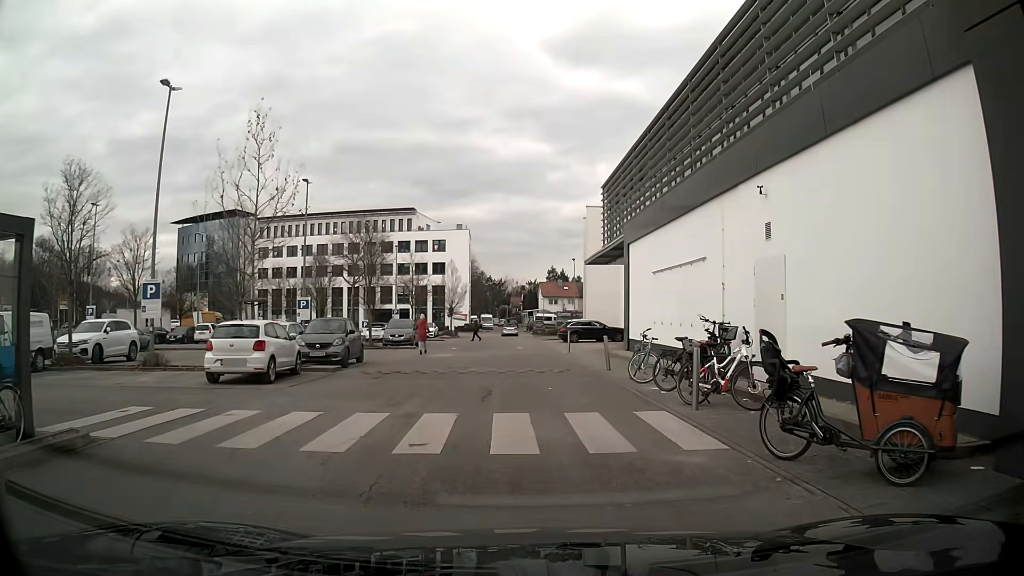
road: residential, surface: asphalt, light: Day
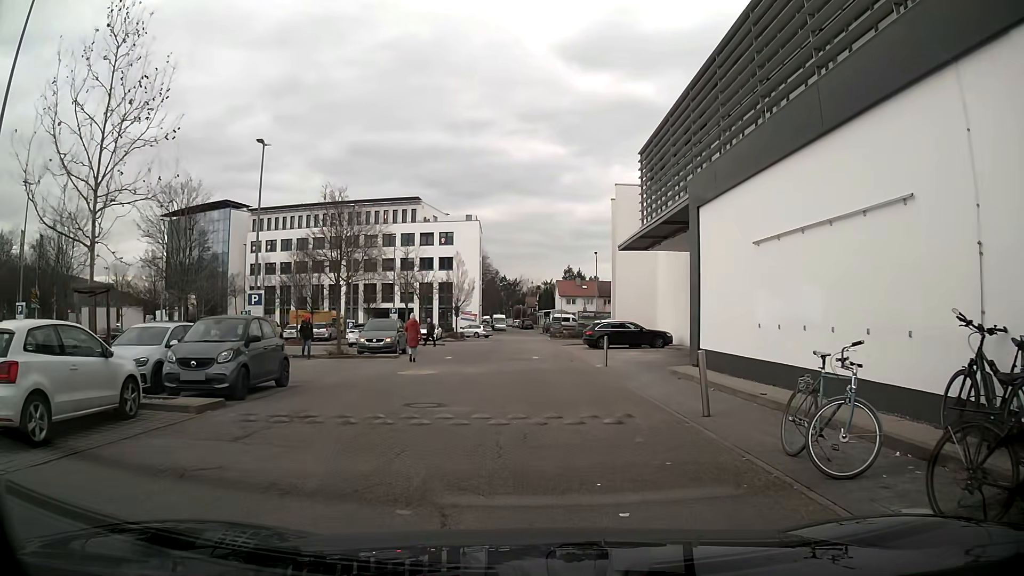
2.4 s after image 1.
(-0.1, +8.8) m; +1°
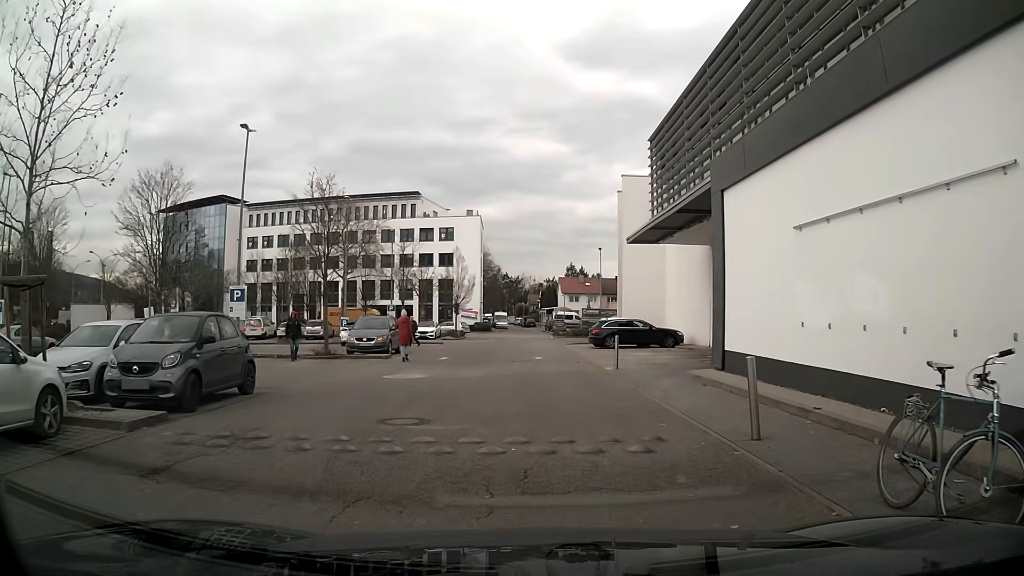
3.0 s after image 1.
(-0.1, +2.1) m; -2°
